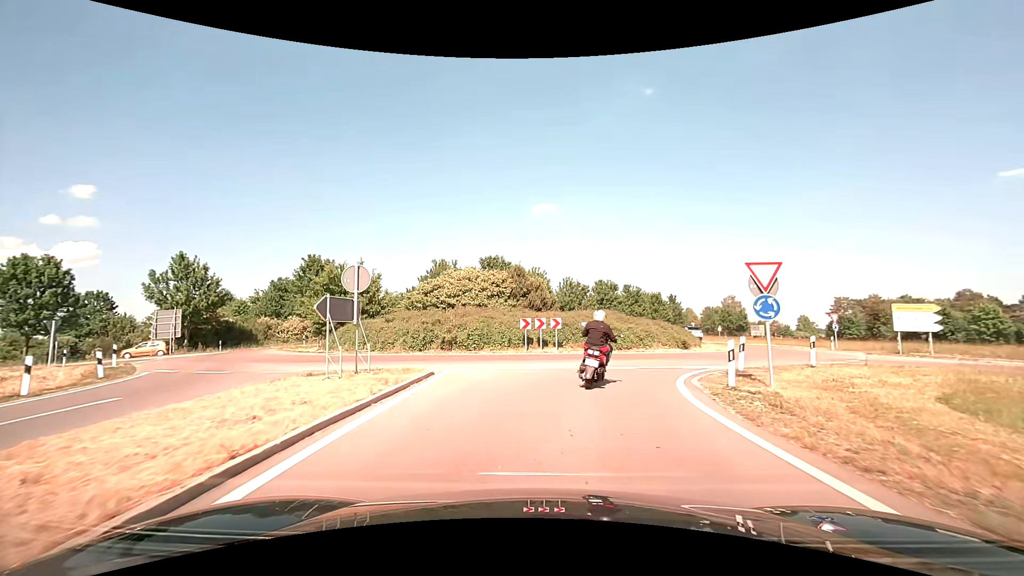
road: trunk_link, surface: asphalt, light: Day
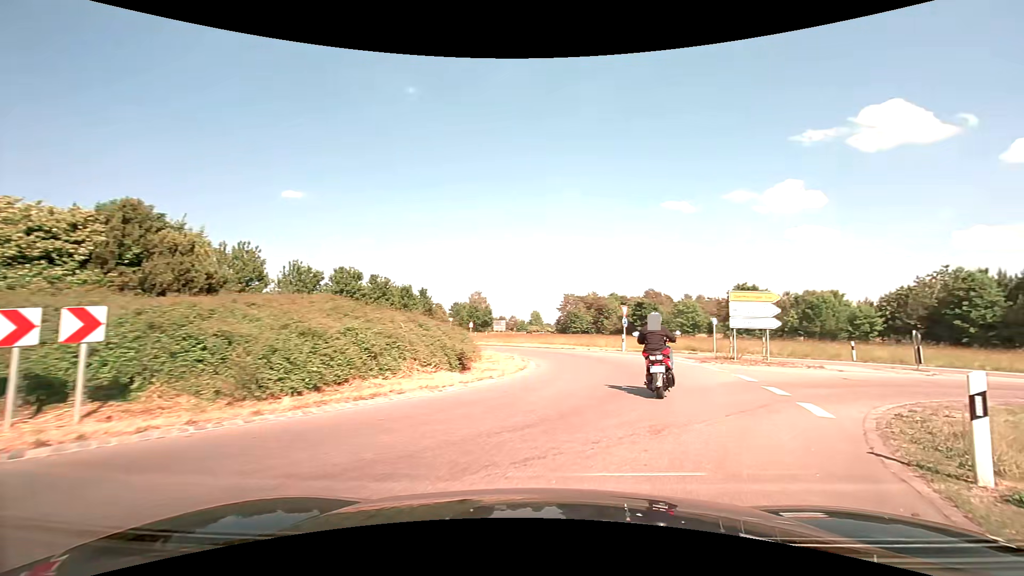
(+2.4, +16.0) m; +26°
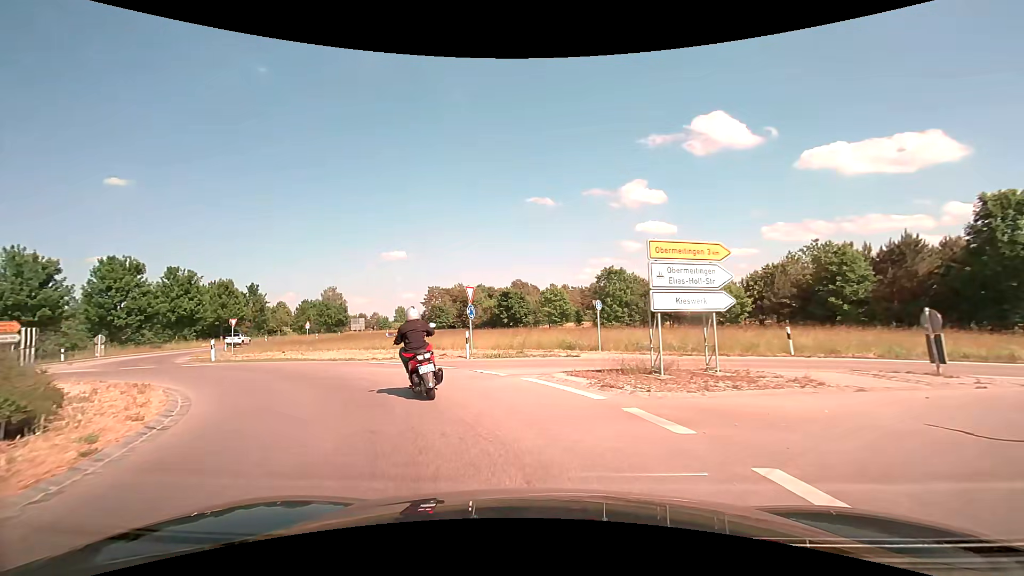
(+2.9, +12.1) m; +17°
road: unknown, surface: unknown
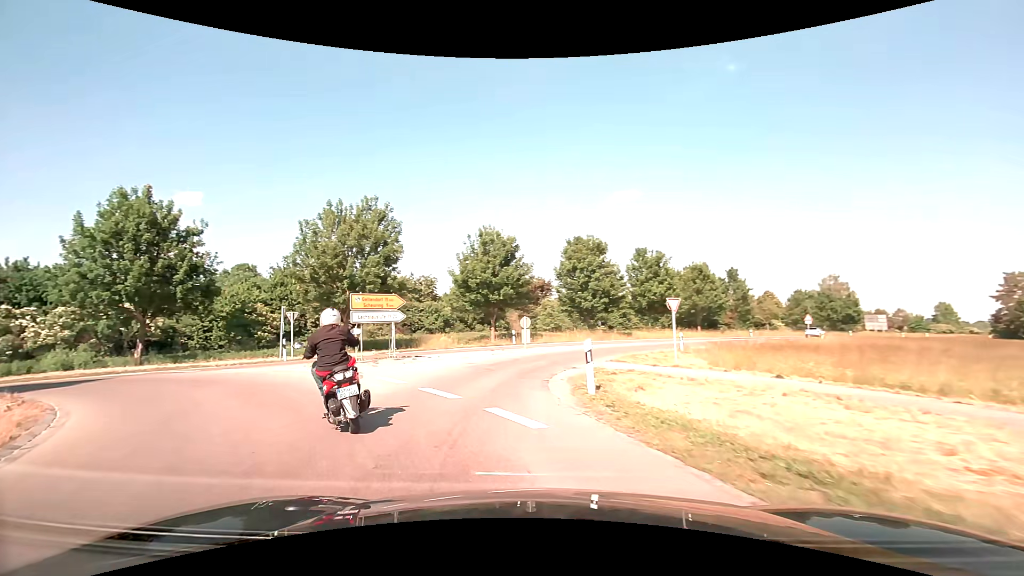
(-7.2, +18.0) m; -49°
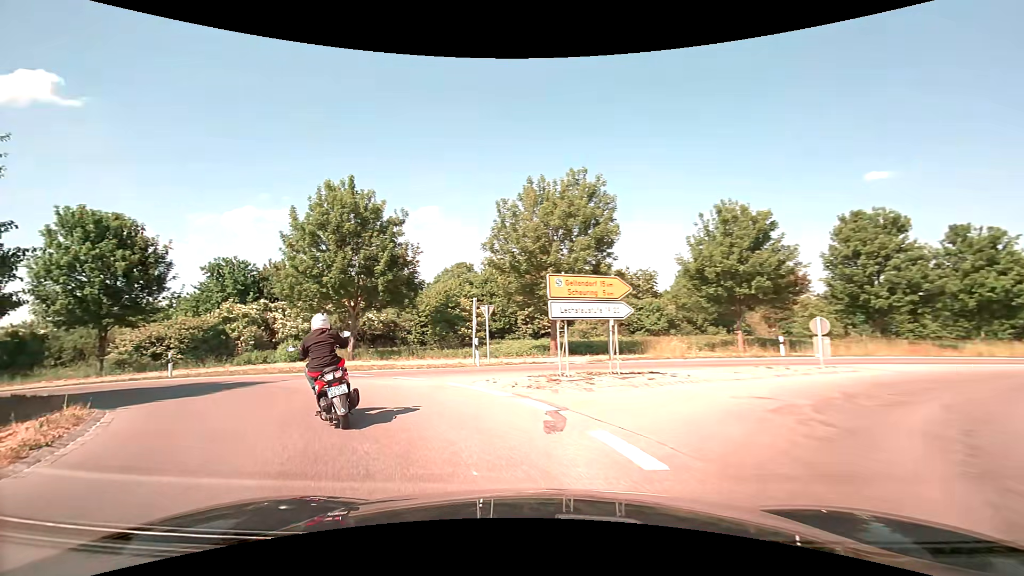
(-1.7, +7.2) m; -25°
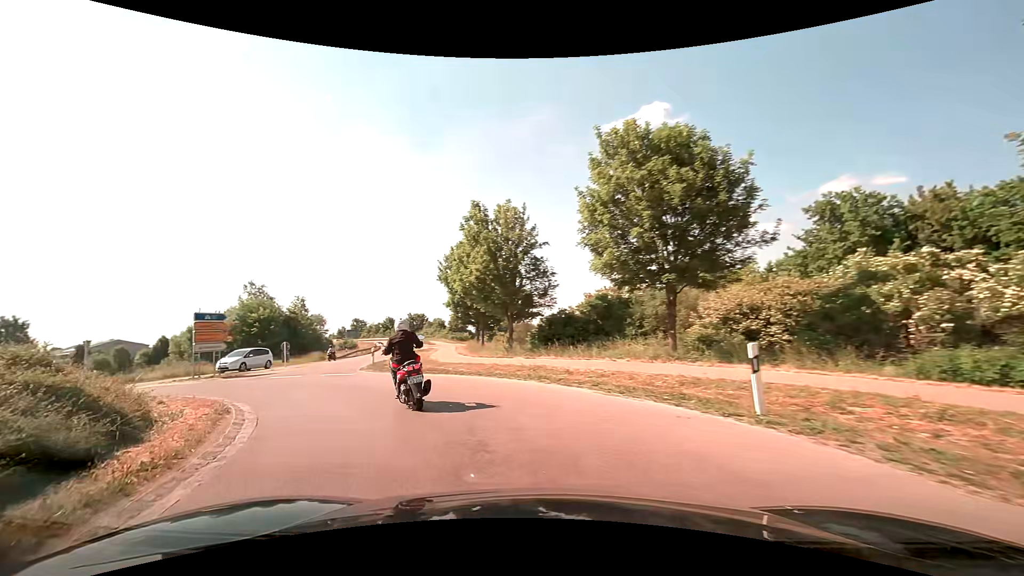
(-9.3, +16.2) m; -61°
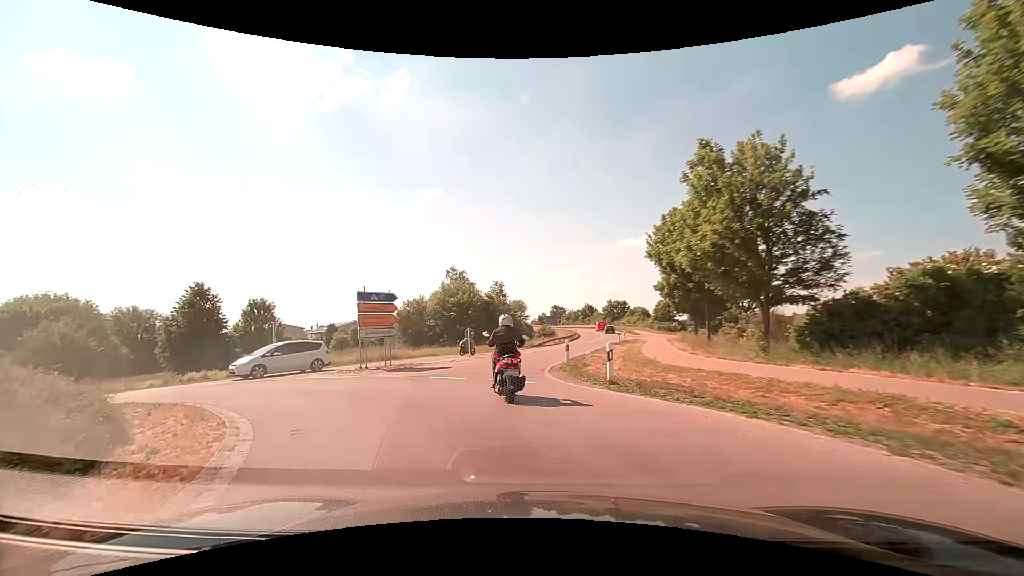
(-1.9, +8.3) m; -23°
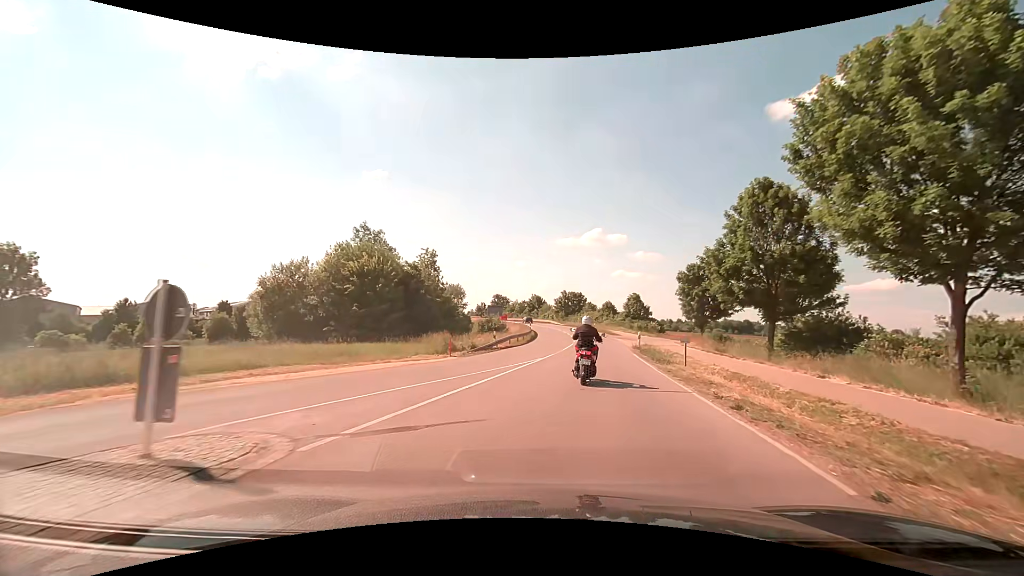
(-2.1, +25.0) m; +5°
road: secondary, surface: asphalt
(+1, +10) (+2, +20) (+3, +30) (+4, +40) (+5, +50) (+6, +60) (+6, +70) (+5, +80) (+4, +90) (+3, +99) m
